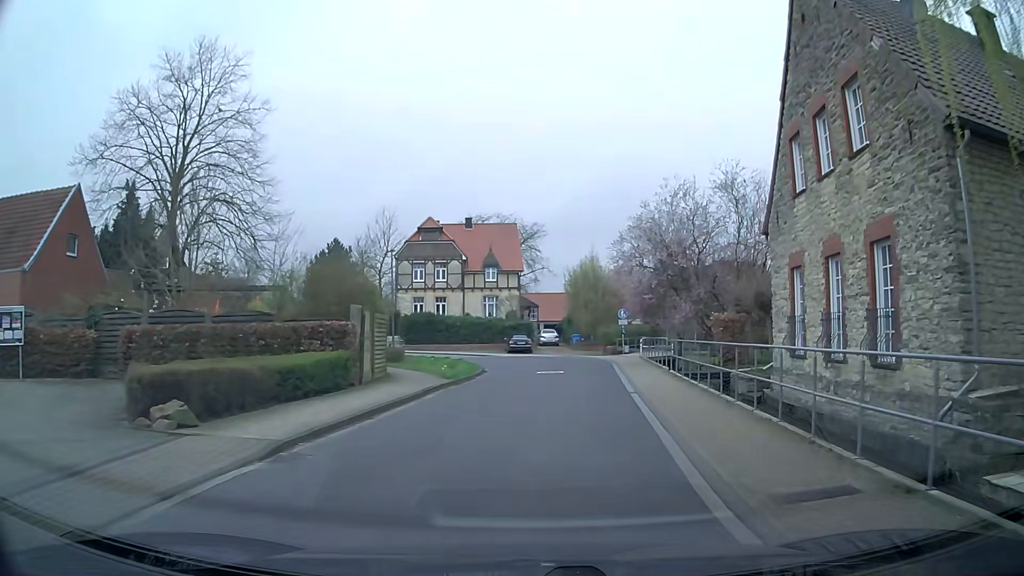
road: residential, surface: asphalt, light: Day
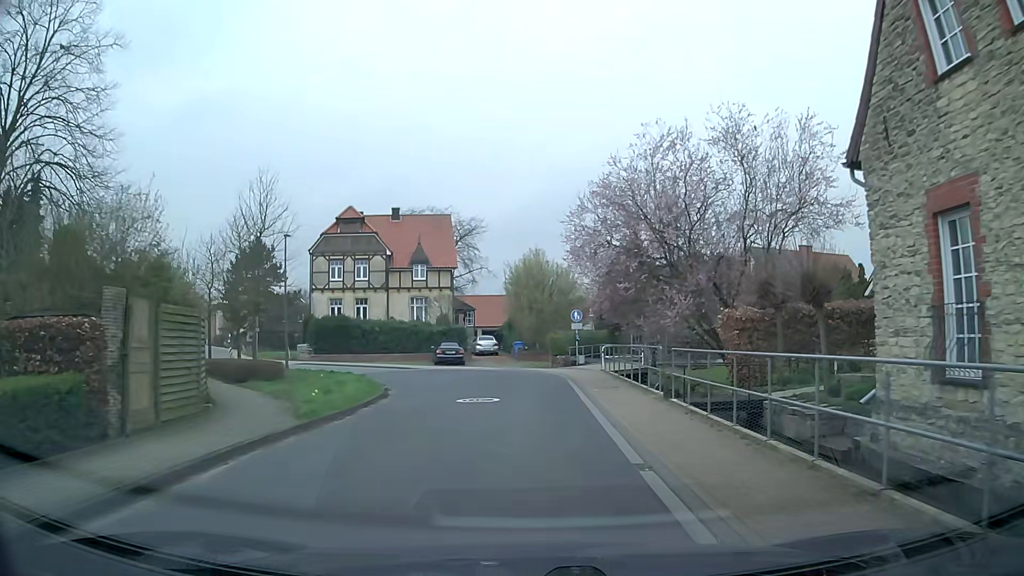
(+0.9, +8.8) m; +7°
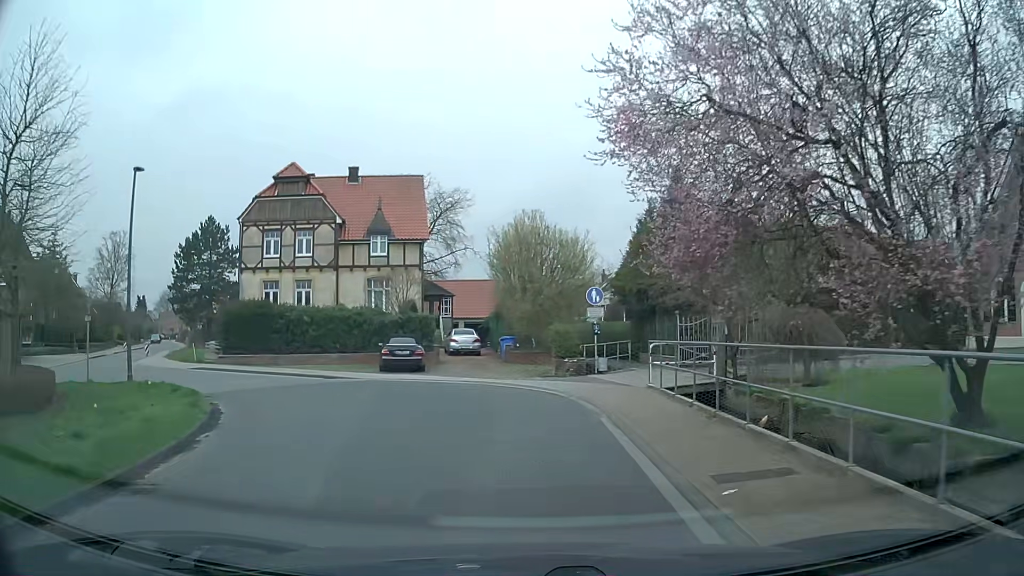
(+0.1, +12.9) m; 0°
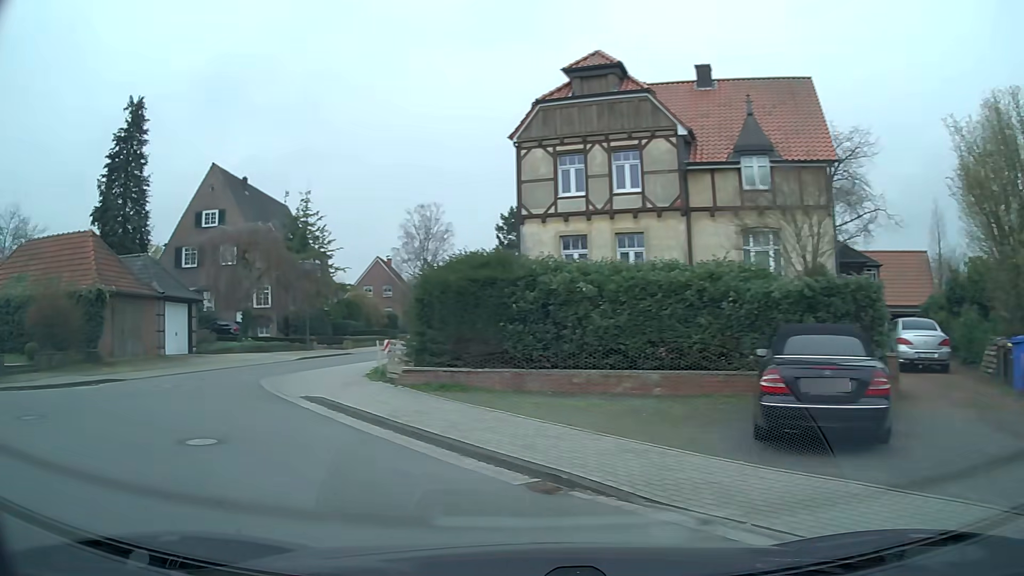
(-2.4, +17.4) m; -33°
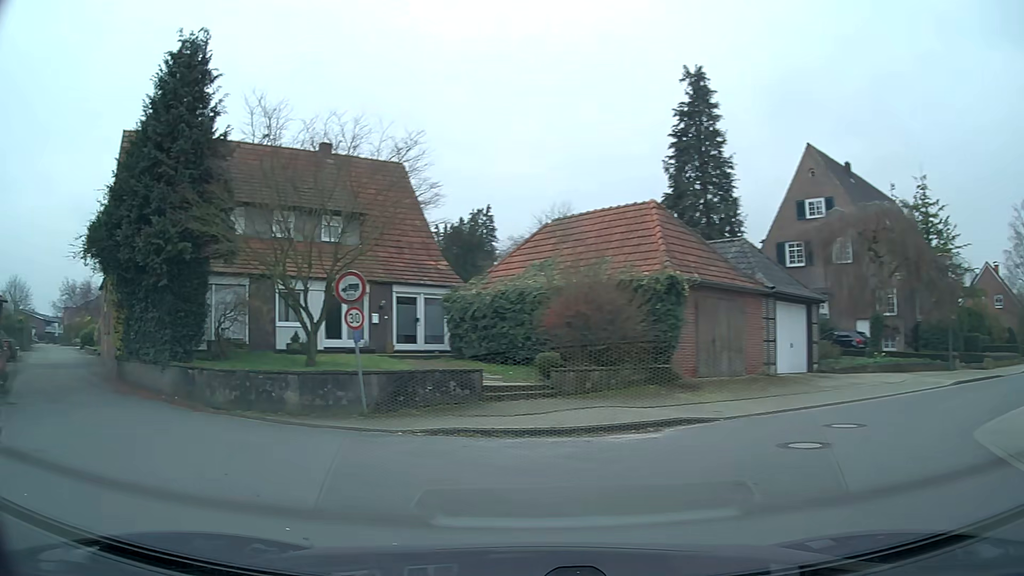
(-3.5, +8.0) m; -51°
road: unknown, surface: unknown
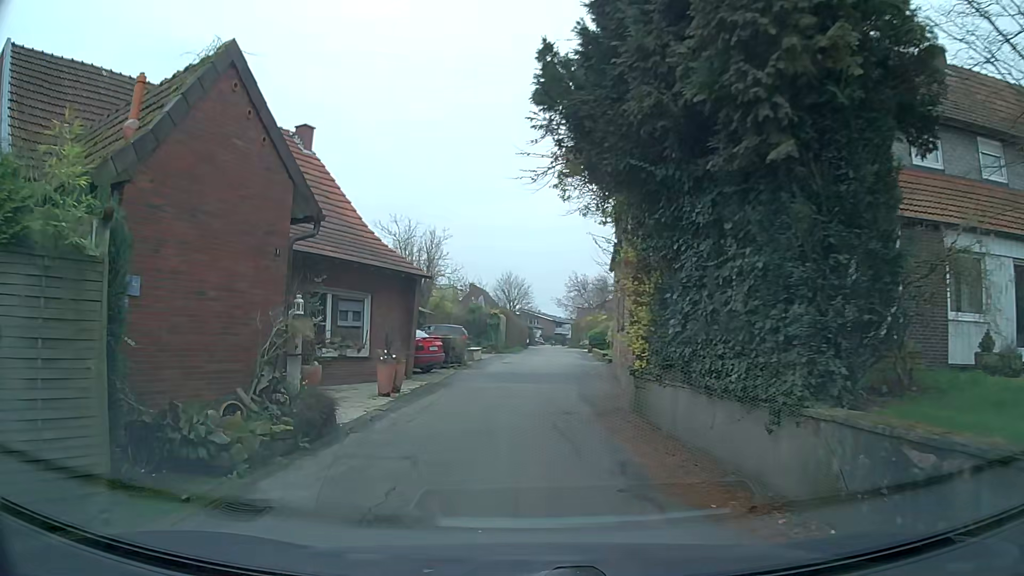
(-5.2, +10.2) m; -45°
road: residential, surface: asphalt
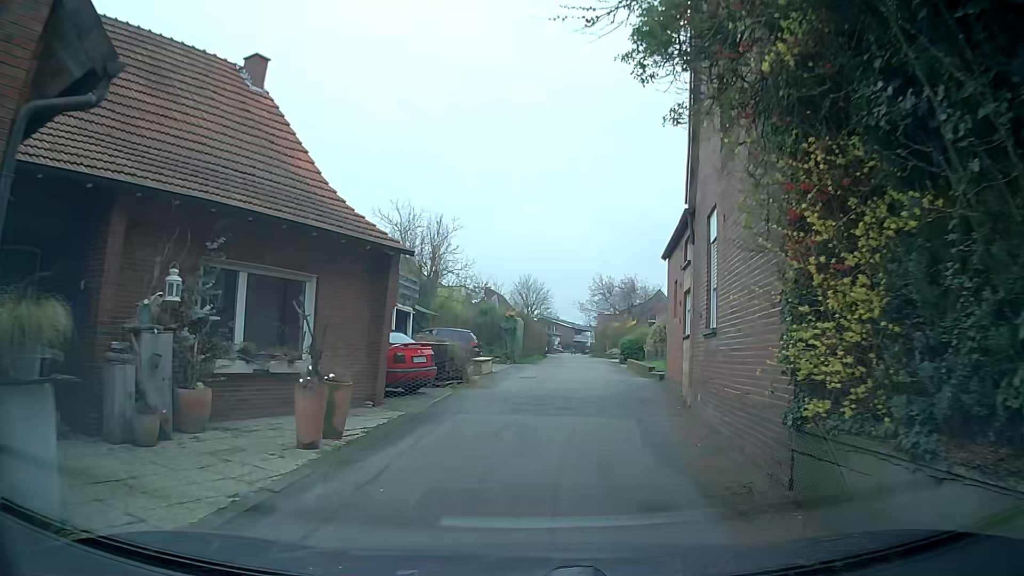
(-0.2, +6.3) m; -2°
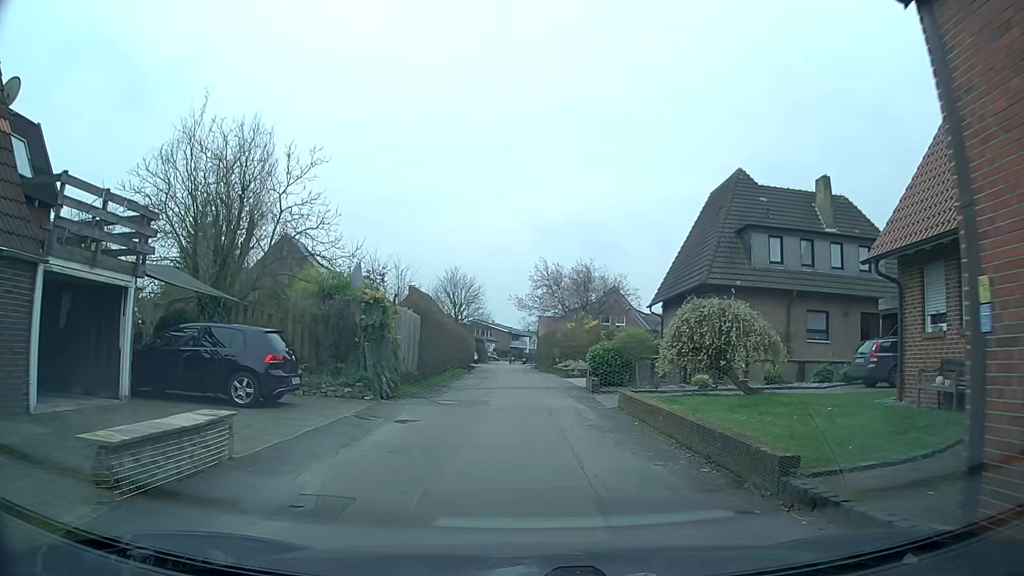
(+1.2, +16.0) m; +5°
(0, +10) (0, +20) (-1, +30) (-1, +40) (-1, +50) (-1, +60) (-1, +70) (-1, +80) (-1, +90) (-1, +100) m
